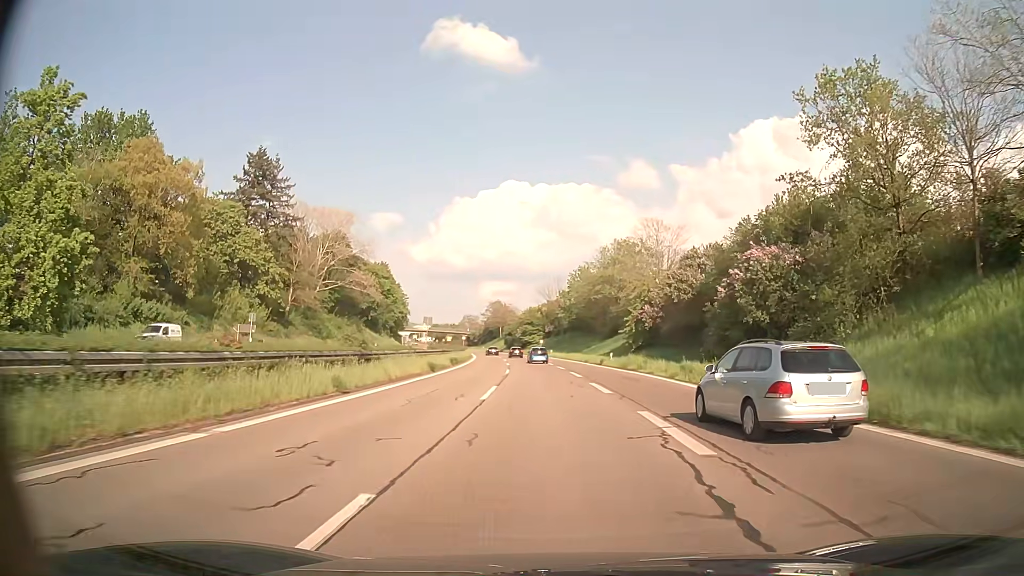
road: trunk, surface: asphalt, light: Day
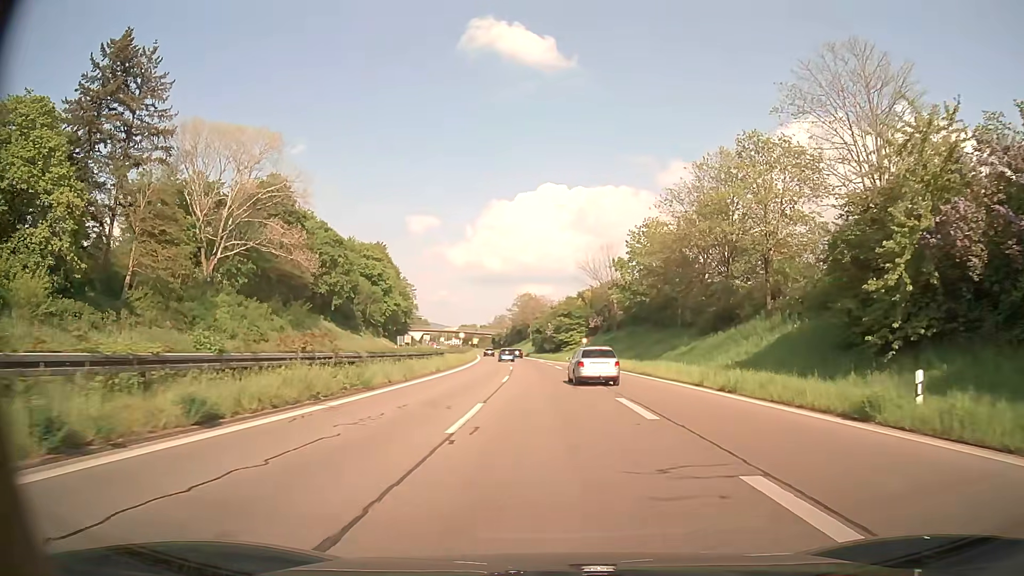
(-1.1, +43.1) m; -3°
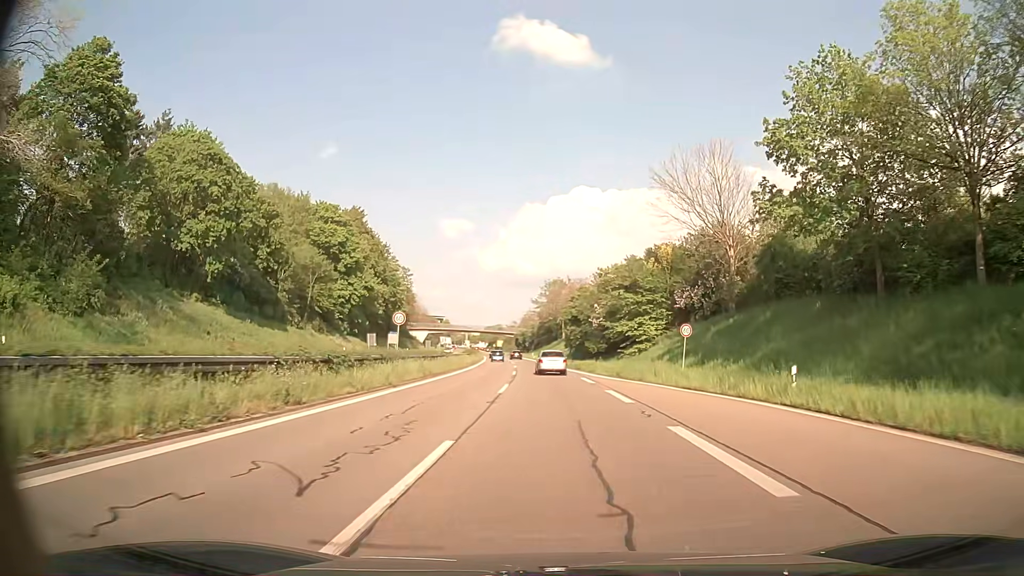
(-1.2, +43.1) m; -3°
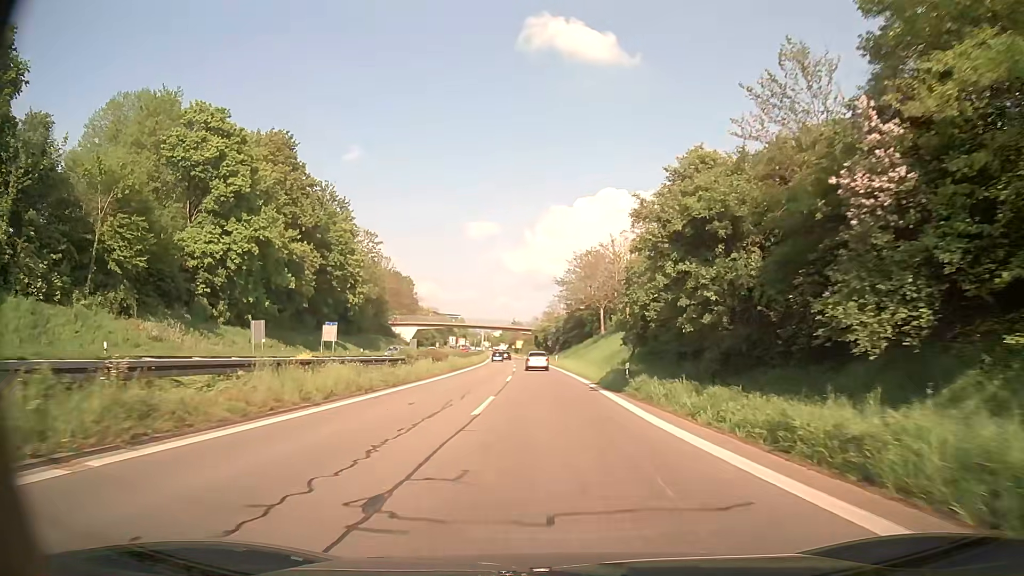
(-1.0, +43.4) m; -2°
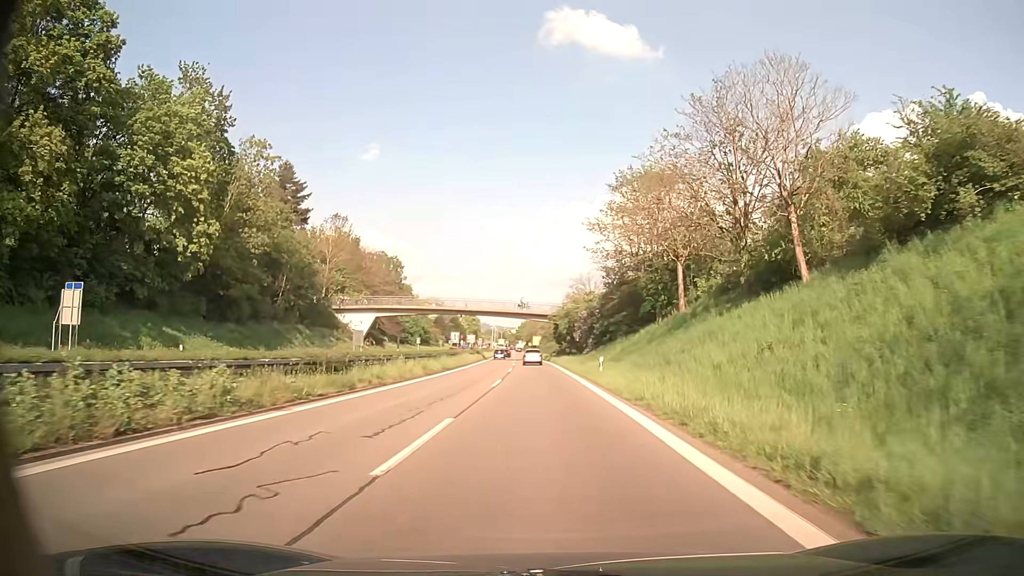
(-0.8, +43.5) m; -2°
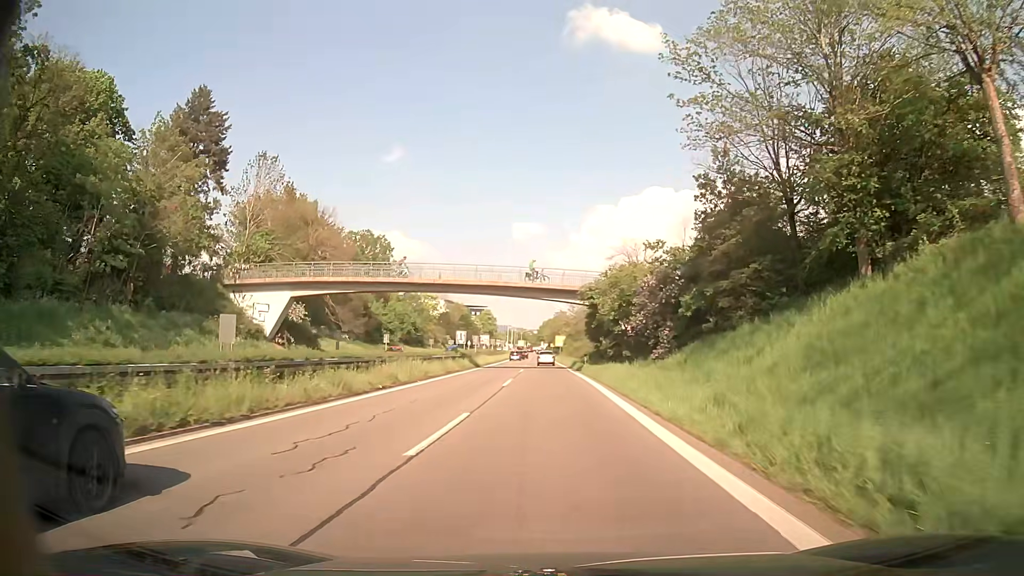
(-0.7, +34.3) m; -2°
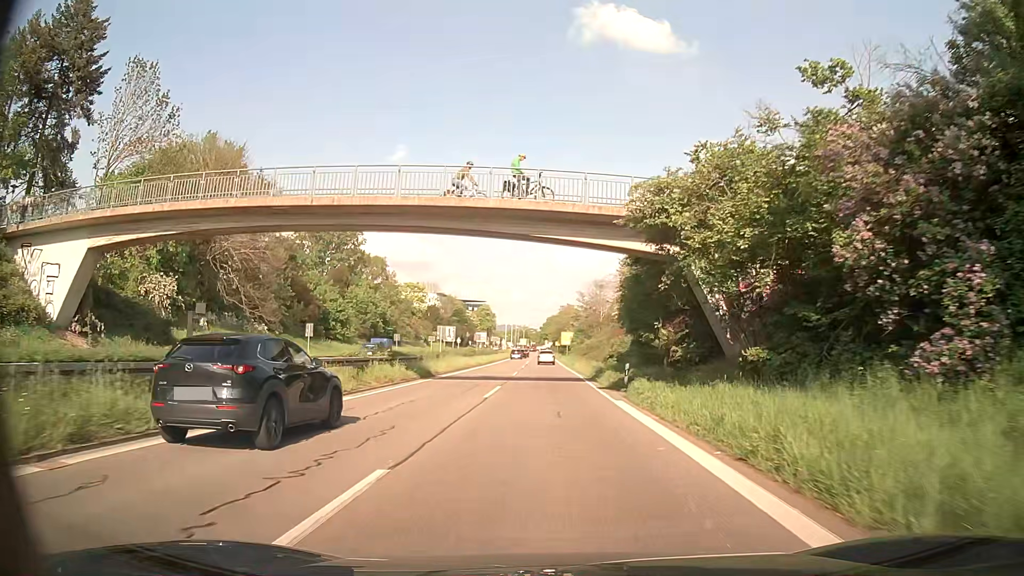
(-0.2, +25.4) m; -1°
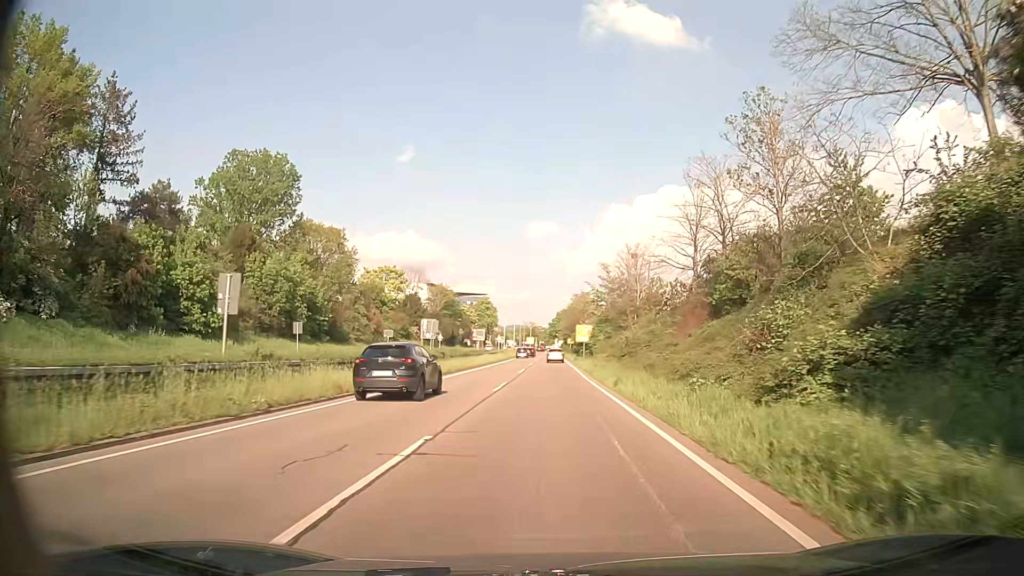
(-0.2, +32.9) m; -1°
(0, +10) (0, +20) (0, +30) (0, +40) (0, +50) (0, +60) (0, +70) (0, +80) (0, +90) (0, +100) m
